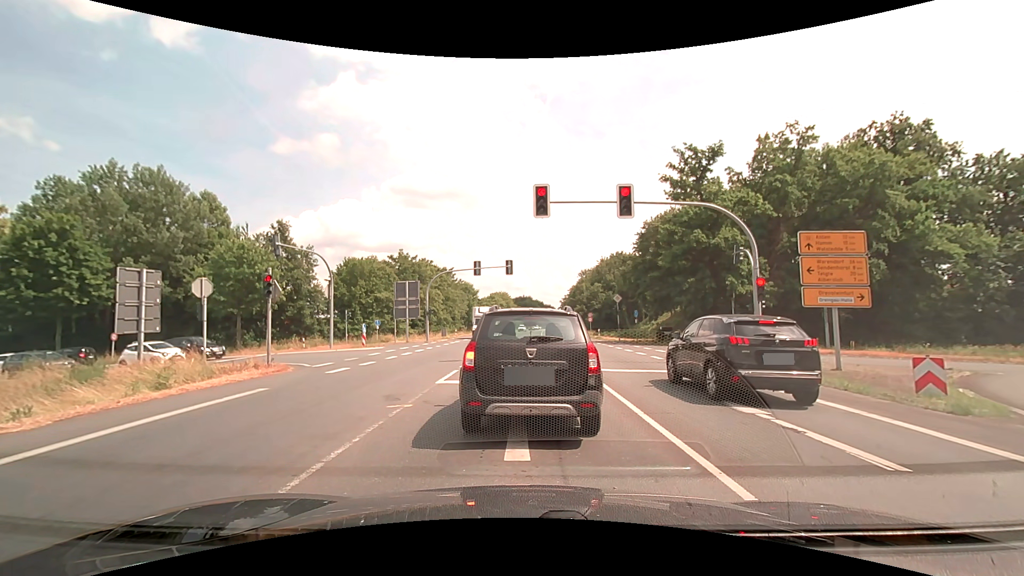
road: primary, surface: asphalt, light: Day
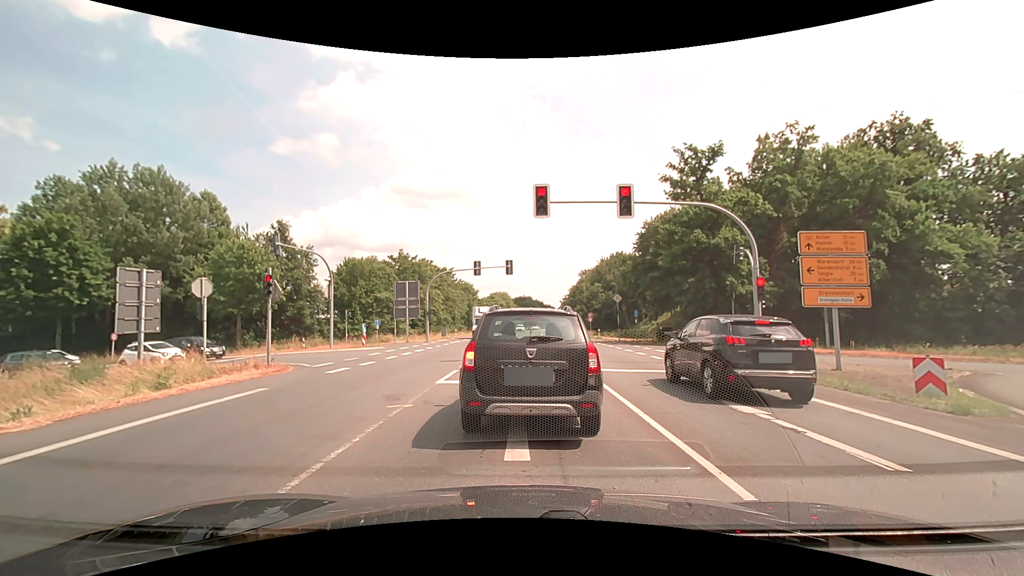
(0.0, 0.0) m; 0°
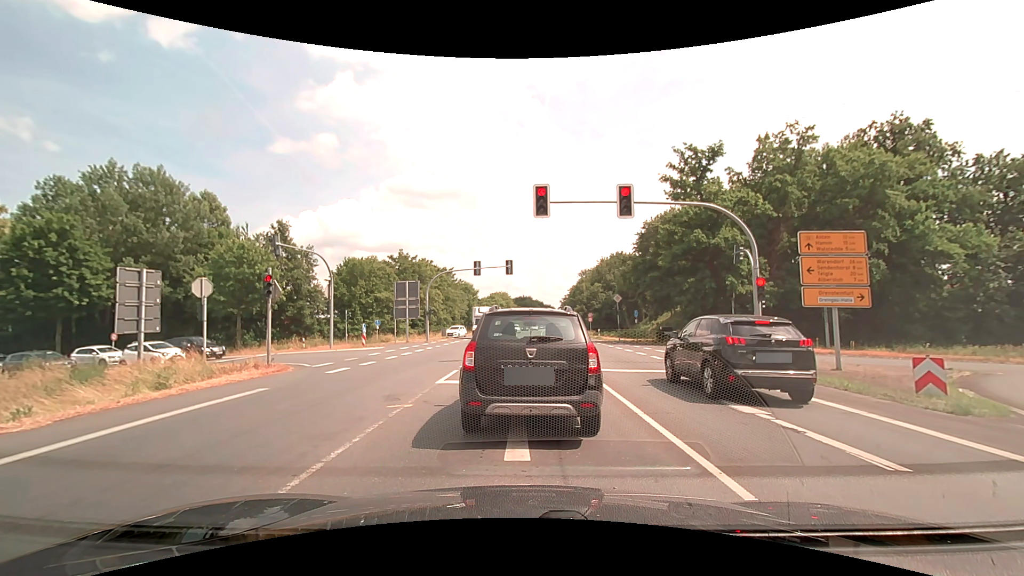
(0.0, 0.0) m; 0°
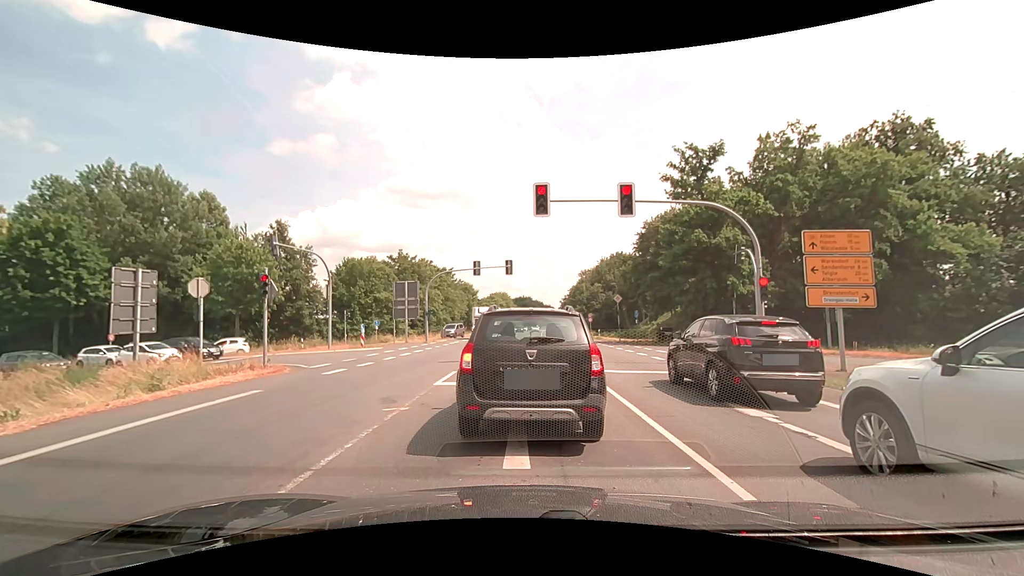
(0.0, +0.2) m; 0°
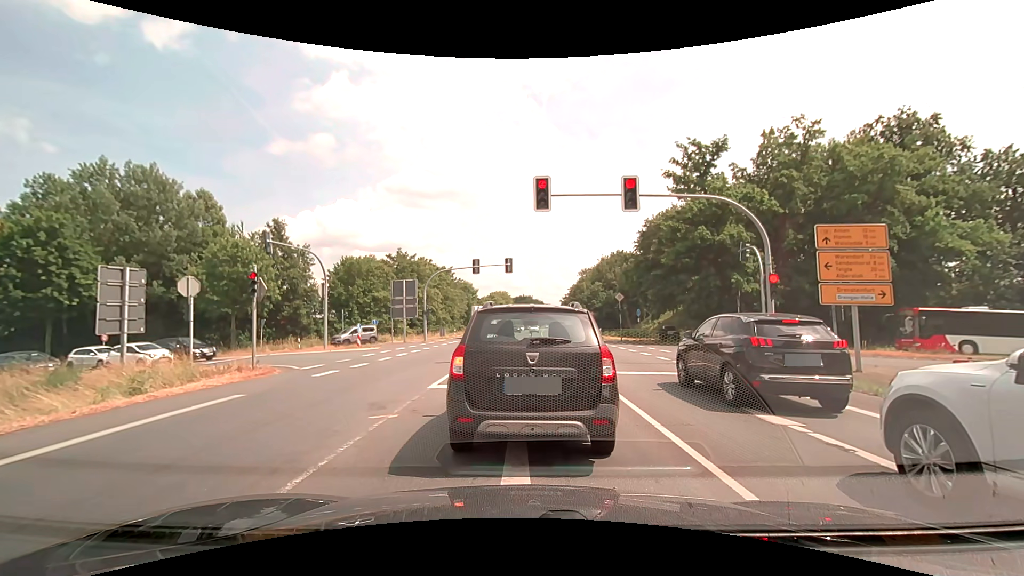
(0.0, +0.7) m; 0°
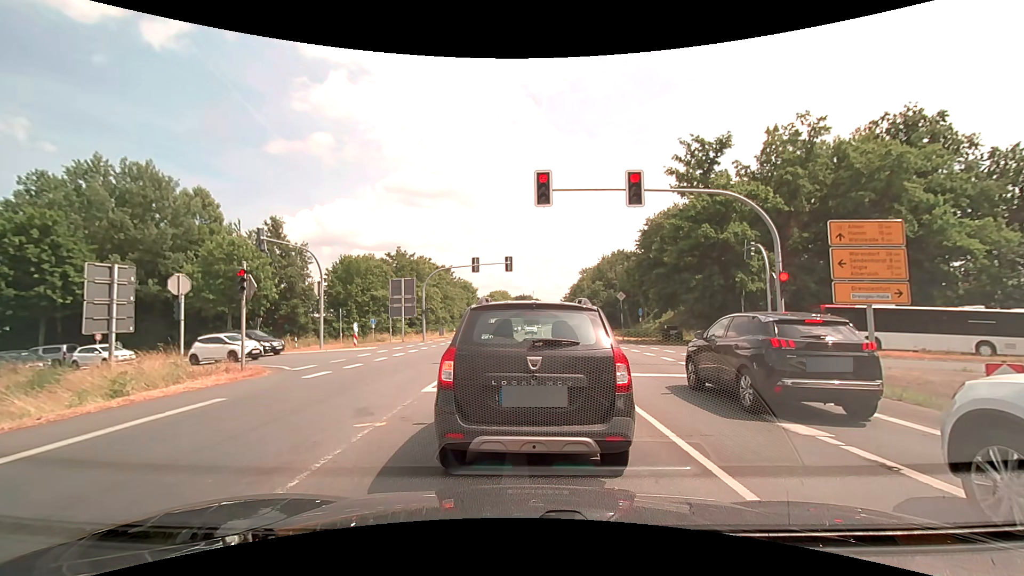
(0.0, +0.6) m; 0°
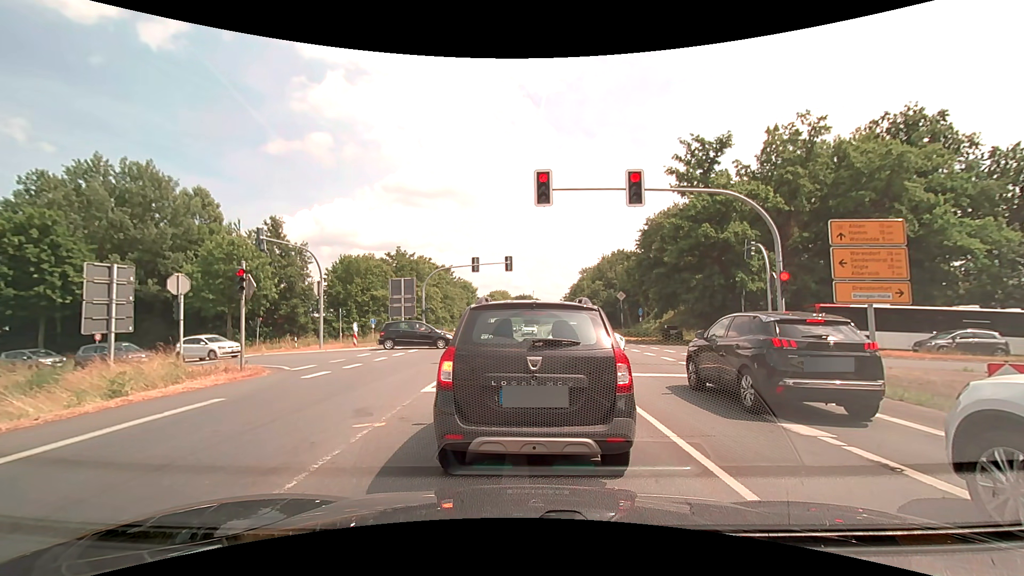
(0.0, +0.1) m; 0°
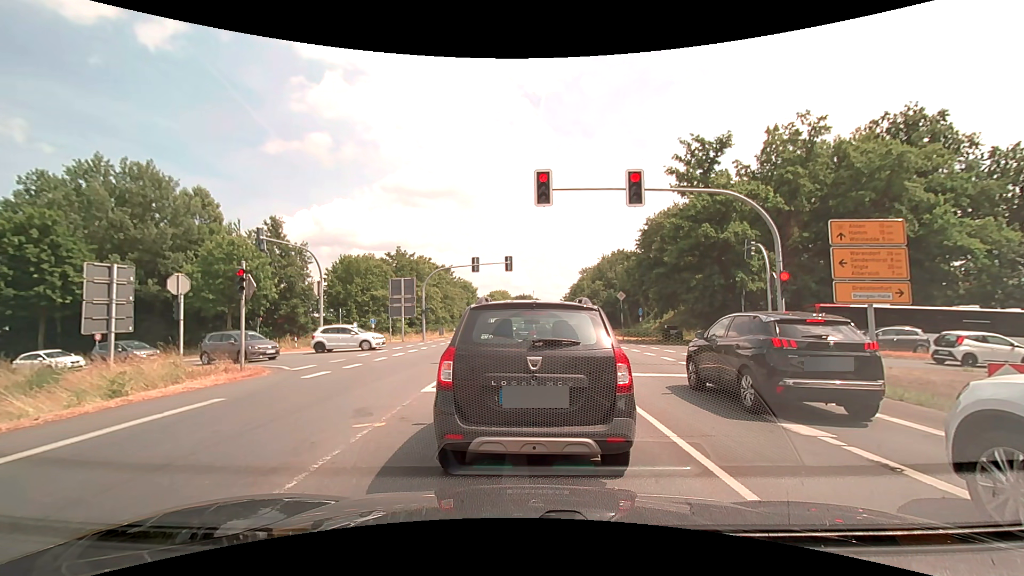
(0.0, 0.0) m; 0°
